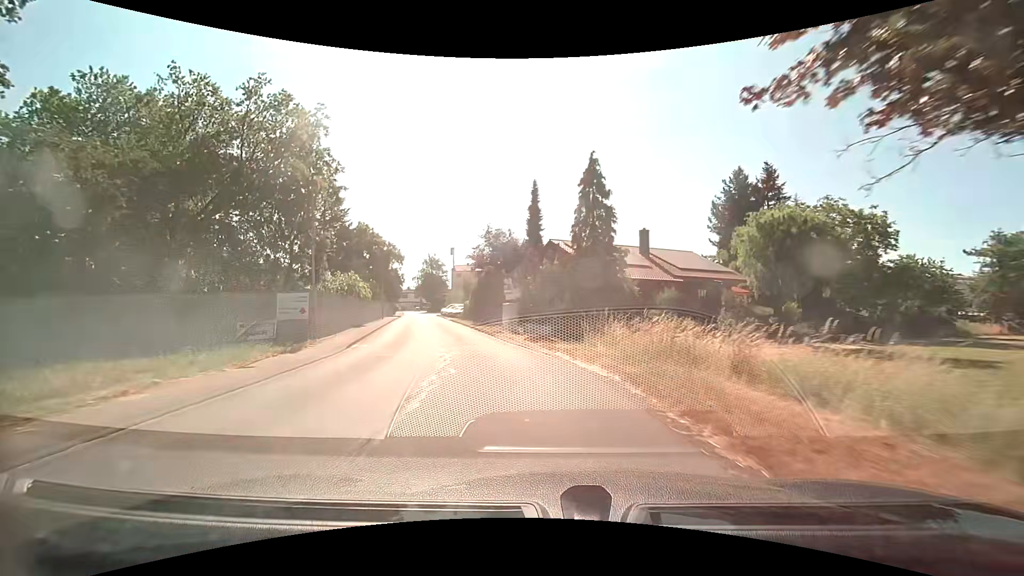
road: unclassified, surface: asphalt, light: Day
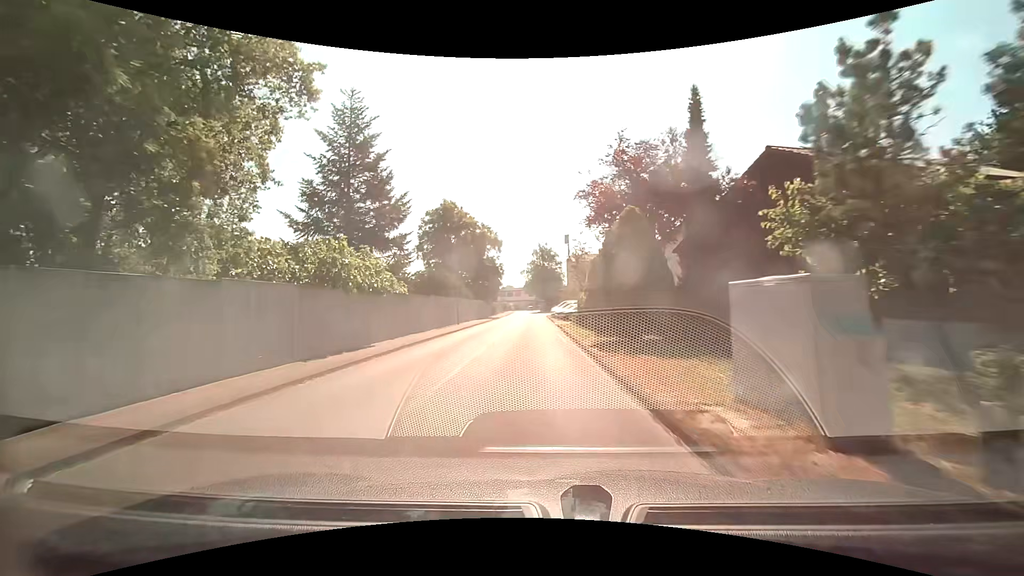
(-2.7, +20.8) m; -14°
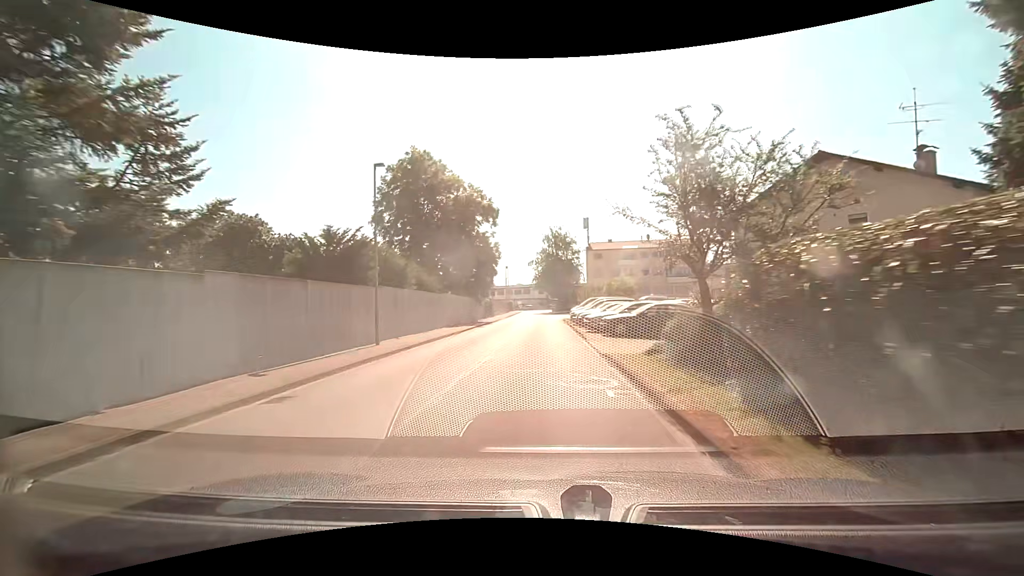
(-0.4, +21.0) m; -1°
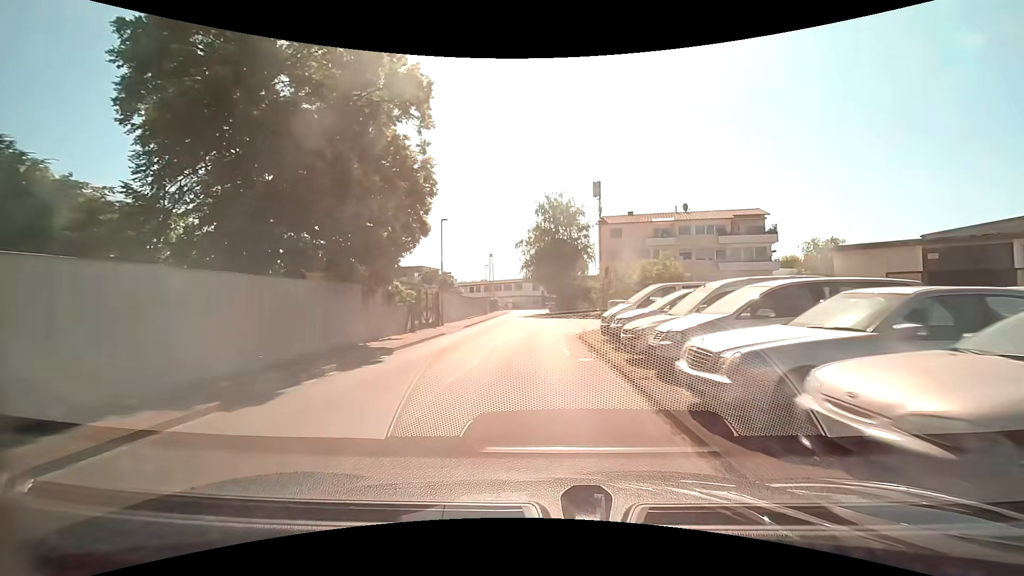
(+0.2, +25.5) m; 0°
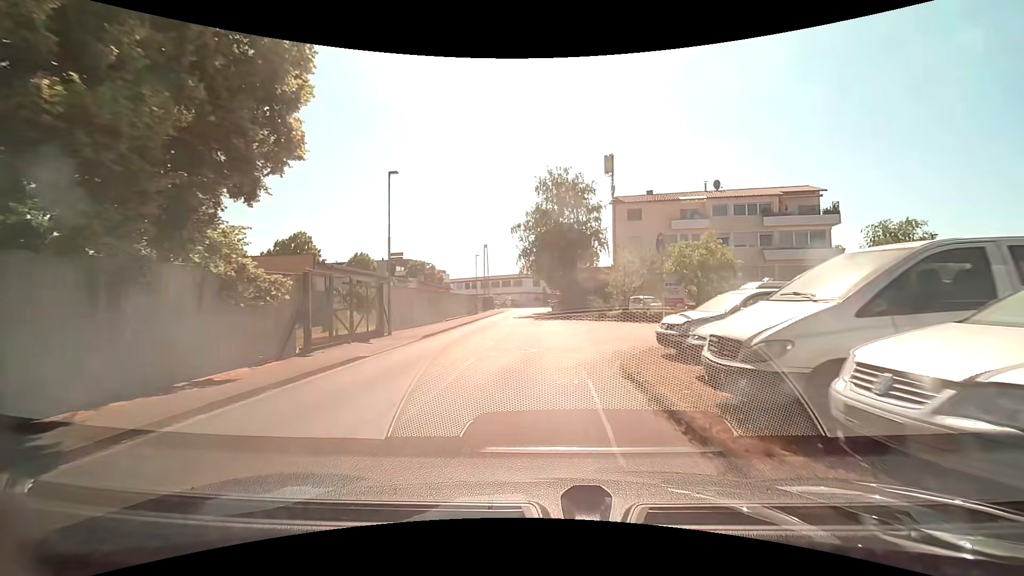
(0.0, +10.3) m; 0°
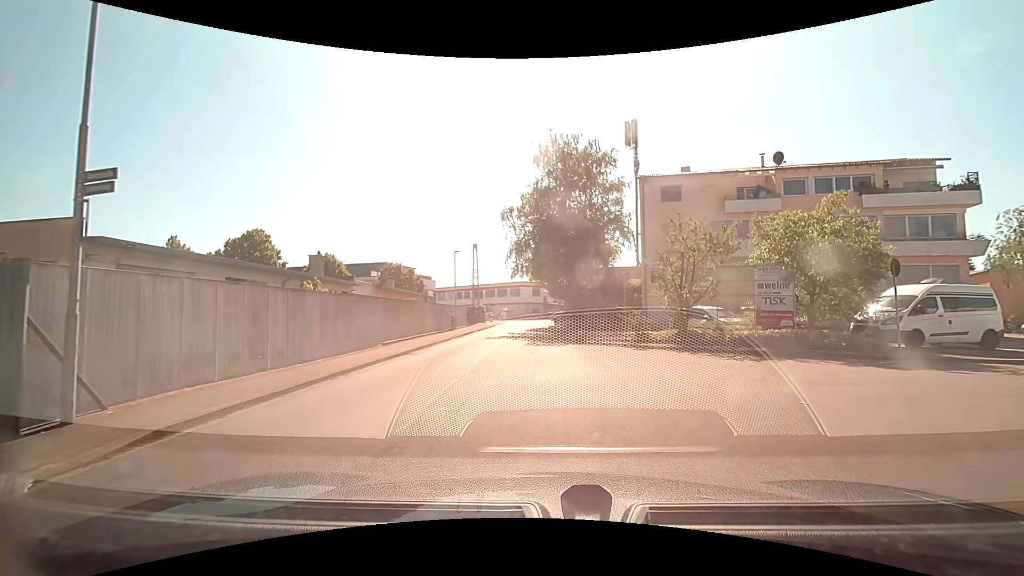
(0.0, +13.0) m; 0°
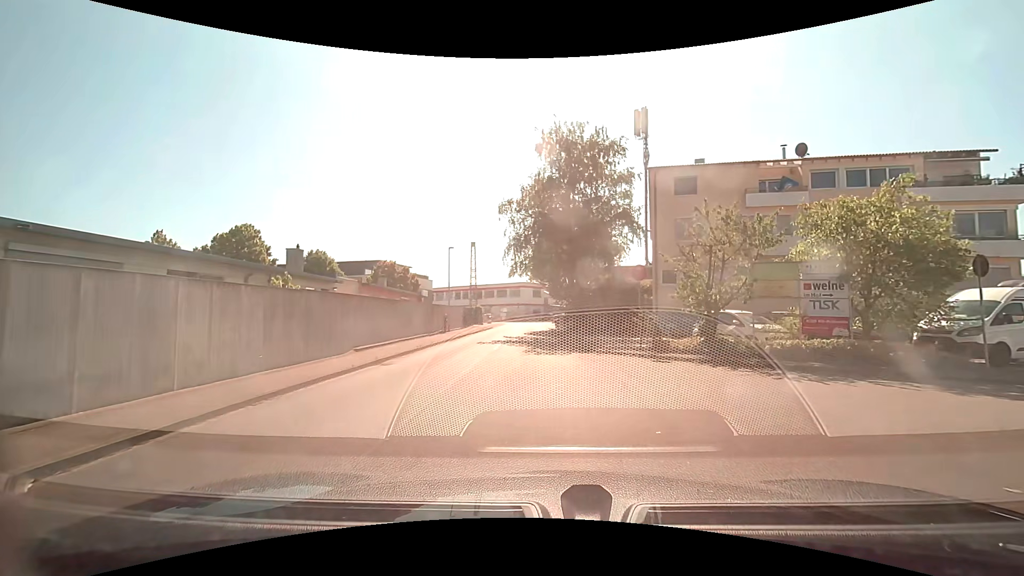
(0.0, +3.2) m; 0°
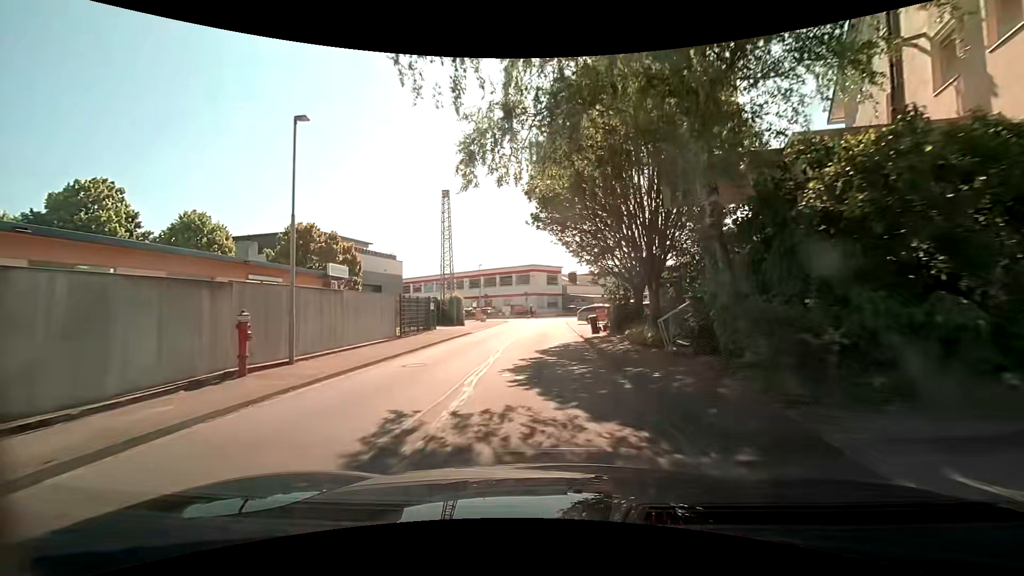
(-0.4, +26.0) m; -2°
(0, +10) (0, +20) (0, +30) (0, +40) (+1, +50) (-1, +60) (-9, +65) (-18, +68) (-28, +70) (-38, +72) m
